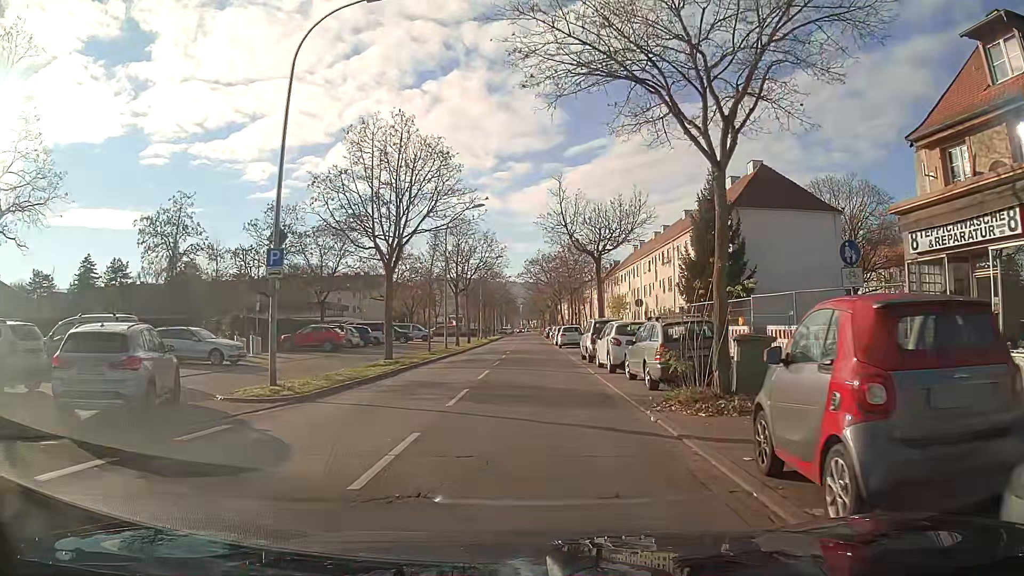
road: tertiary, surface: asphalt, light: Day
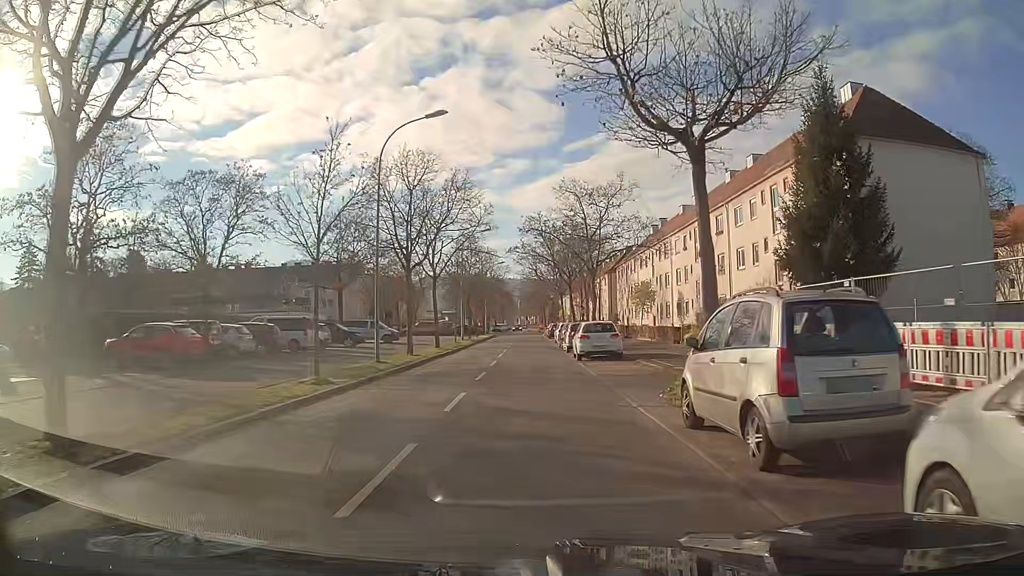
(0.0, +19.2) m; 0°
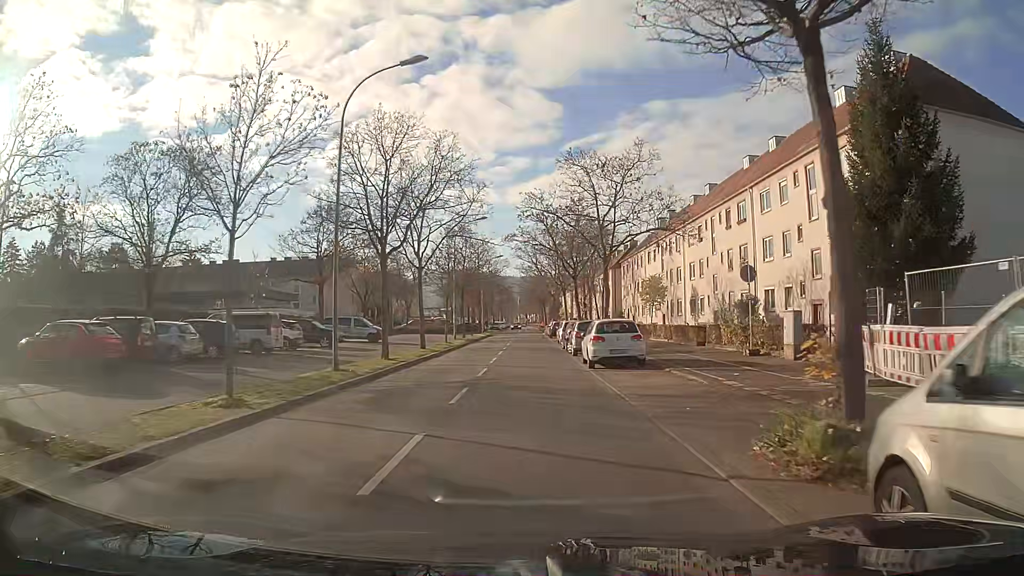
(0.0, +5.3) m; 0°
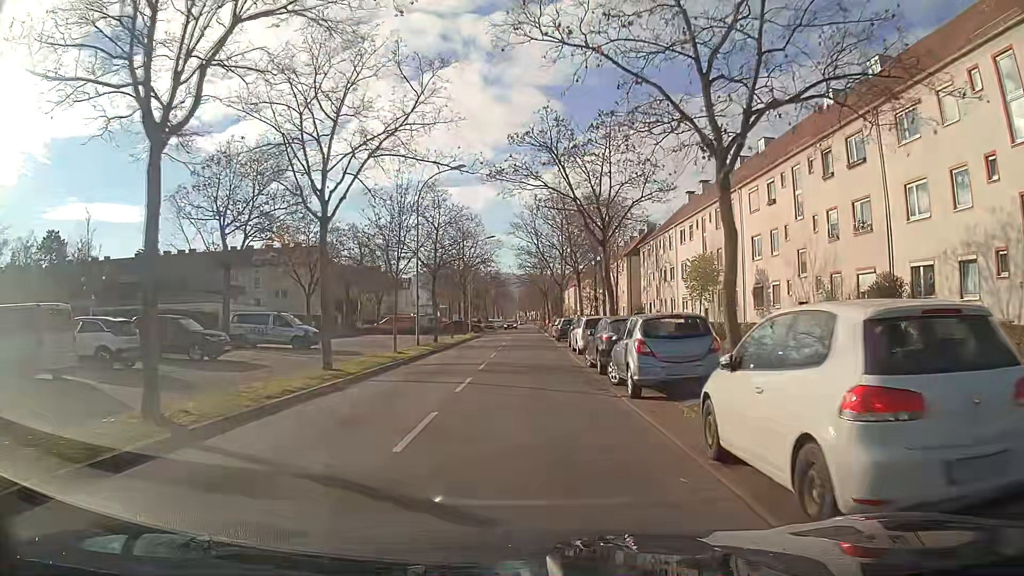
(0.0, +16.6) m; 0°
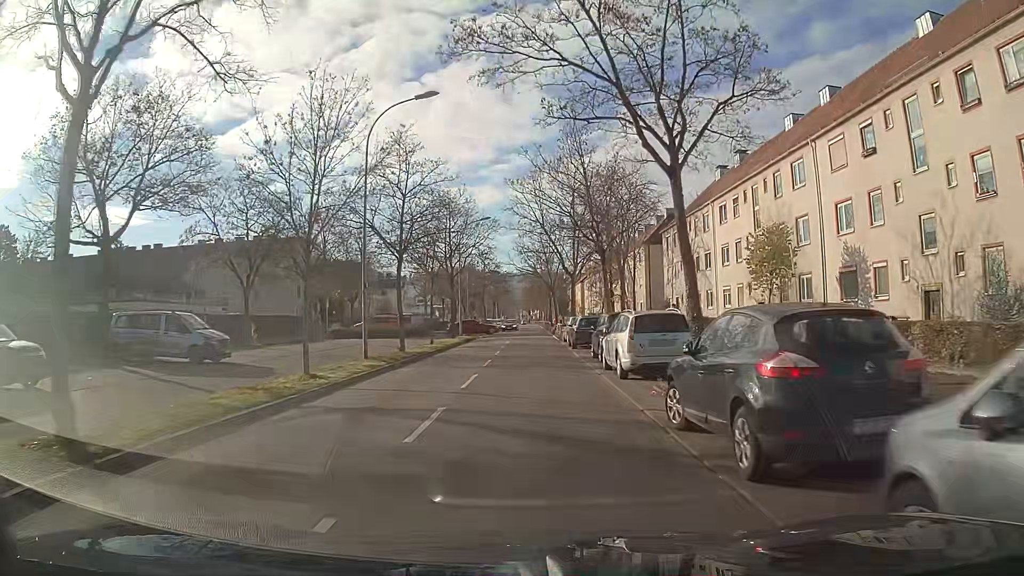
(0.0, +11.6) m; 0°
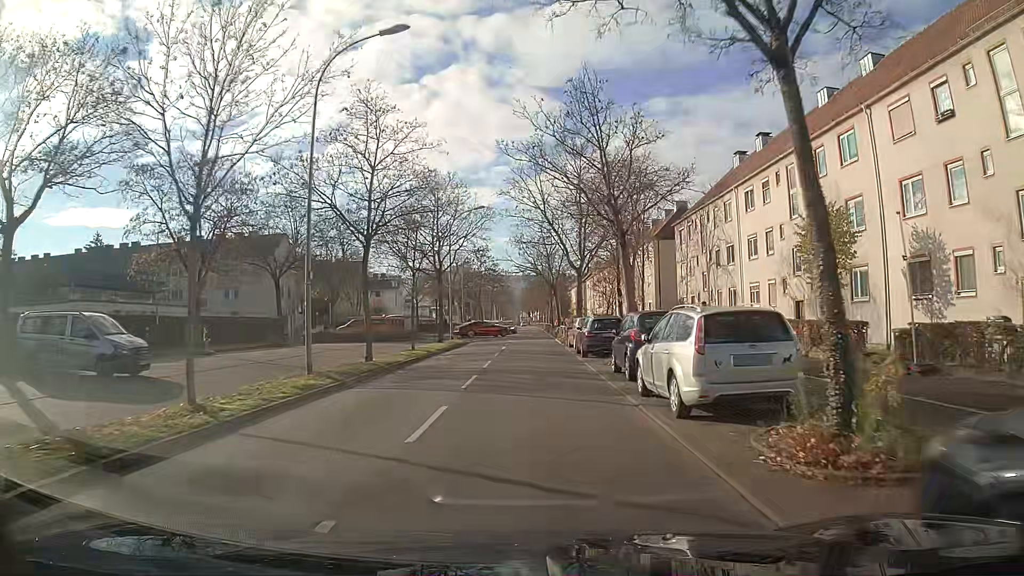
(0.0, +5.9) m; 0°
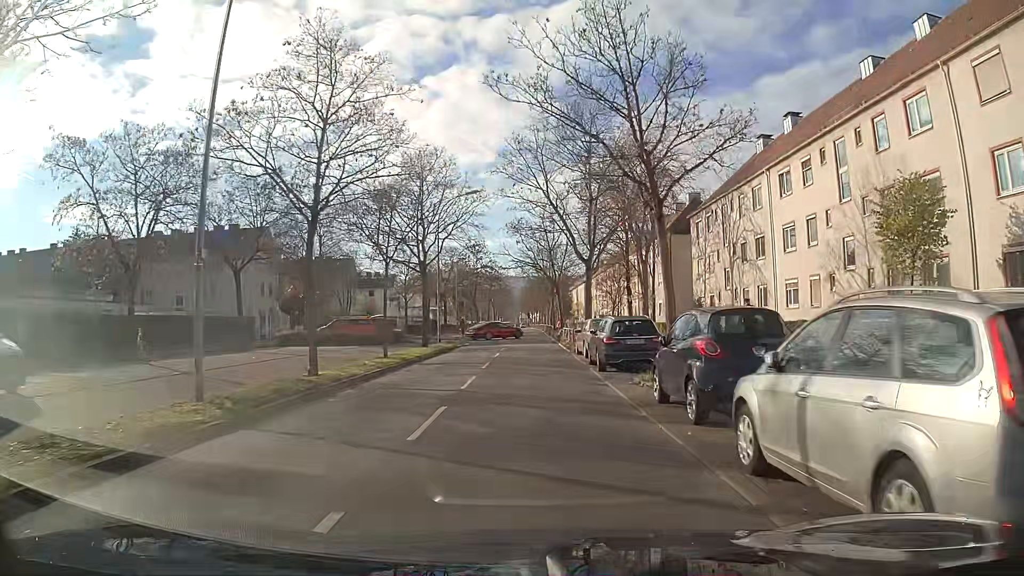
(0.0, +6.0) m; 0°
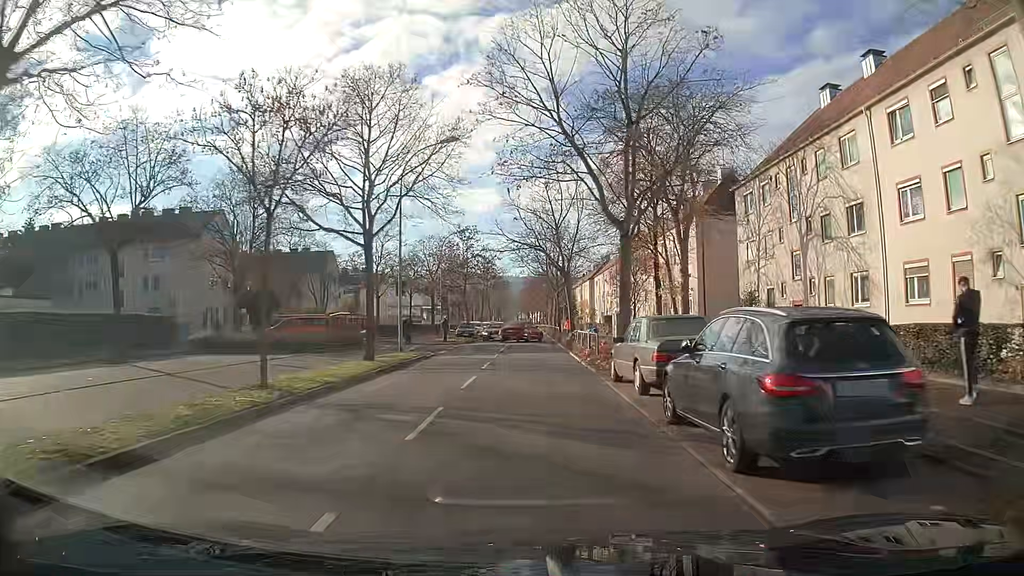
(0.0, +12.1) m; 0°
(0, +10) (0, +20) (0, +30) (0, +40) (0, +50) (0, +60) (0, +70) (0, +80) (0, +90) (0, +100) m
